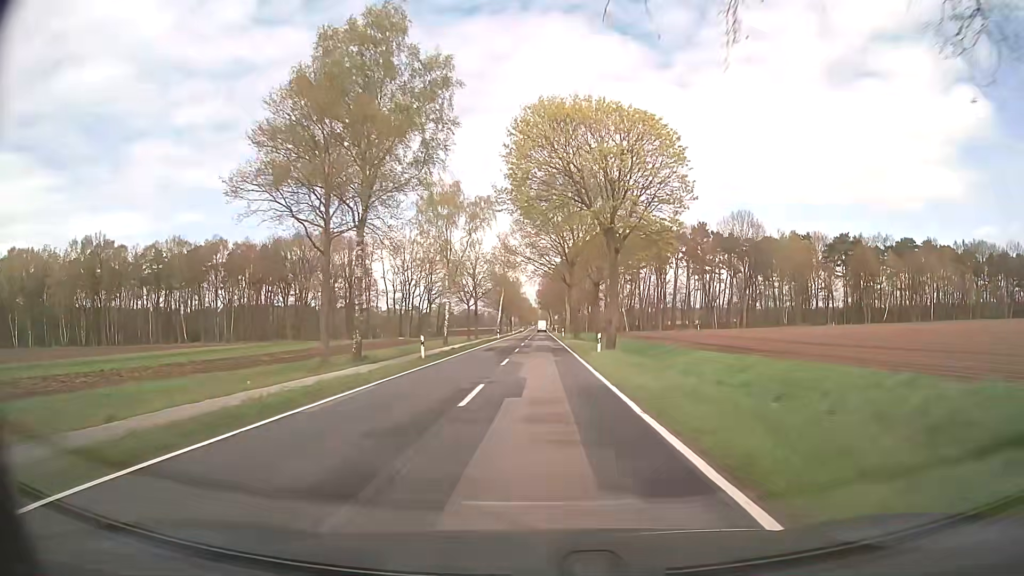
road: secondary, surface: asphalt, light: Day
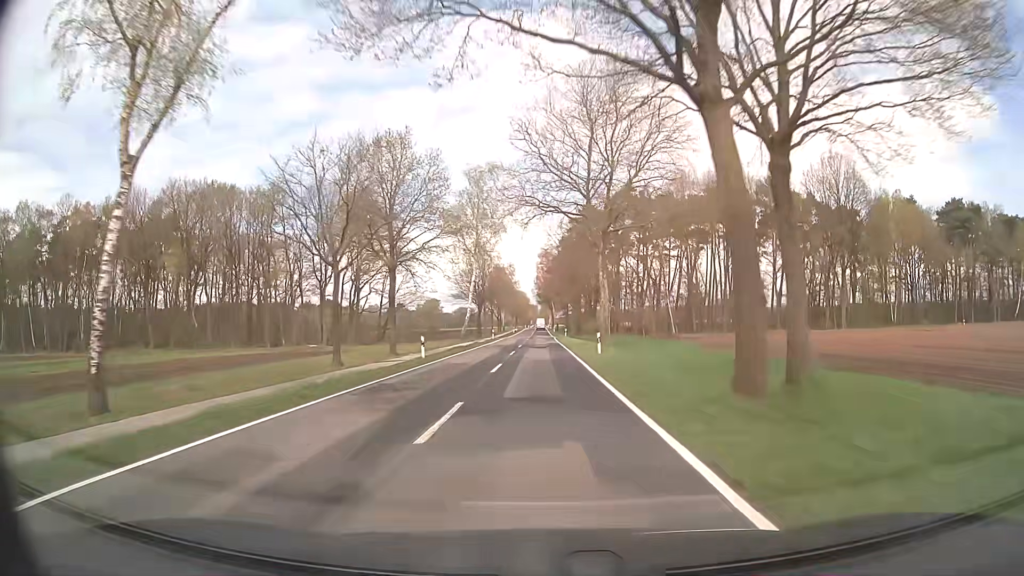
(+0.1, +52.1) m; 0°
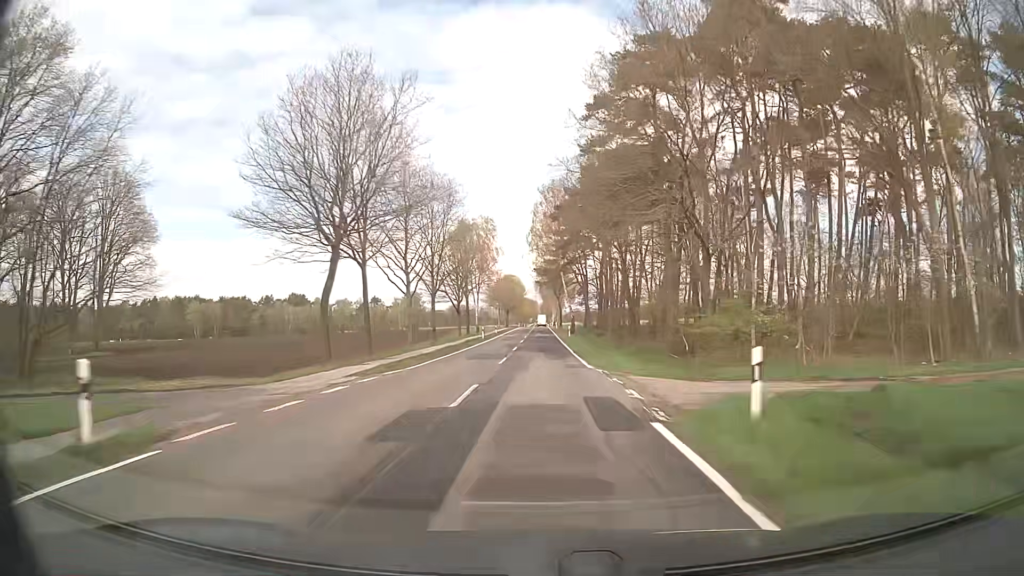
(-0.2, +68.8) m; 0°
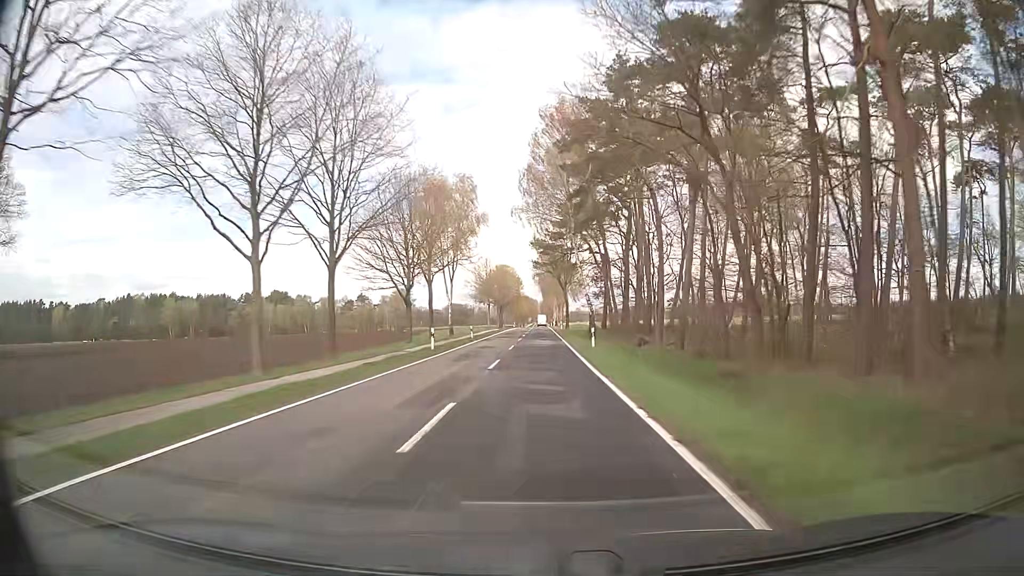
(+0.1, +28.0) m; 0°
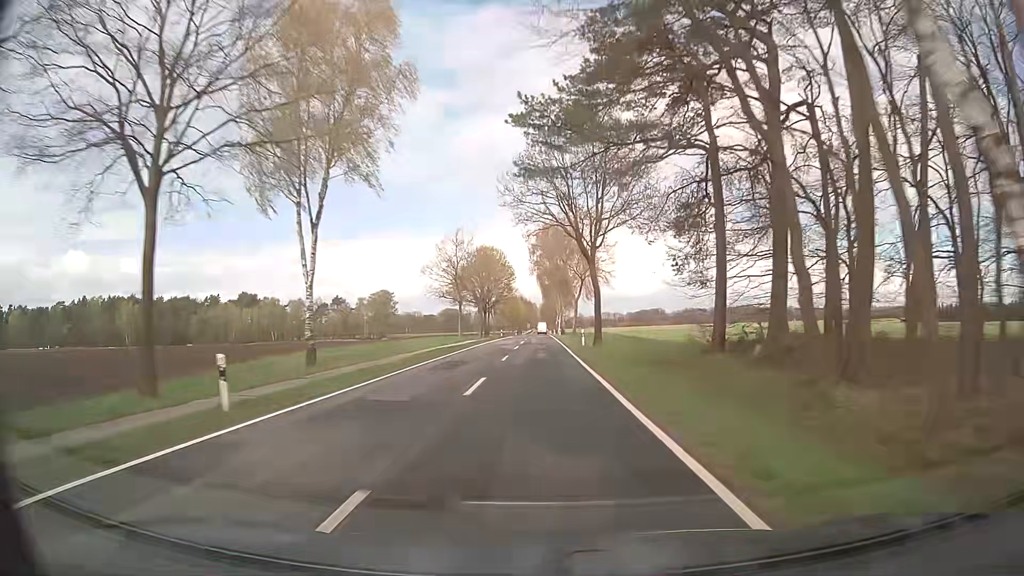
(-0.2, +42.4) m; -1°
(0, +10) (0, +20) (0, +30) (0, +40) (0, +50) (+1, +60) (+1, +70) (+1, +80) (+1, +90) (+1, +100) m
